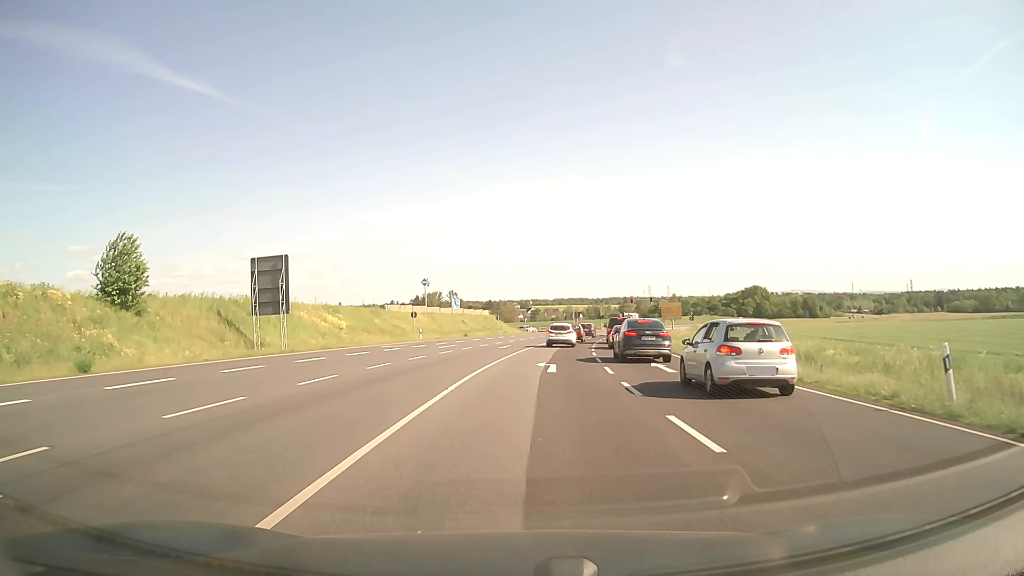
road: primary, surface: asphalt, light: Day
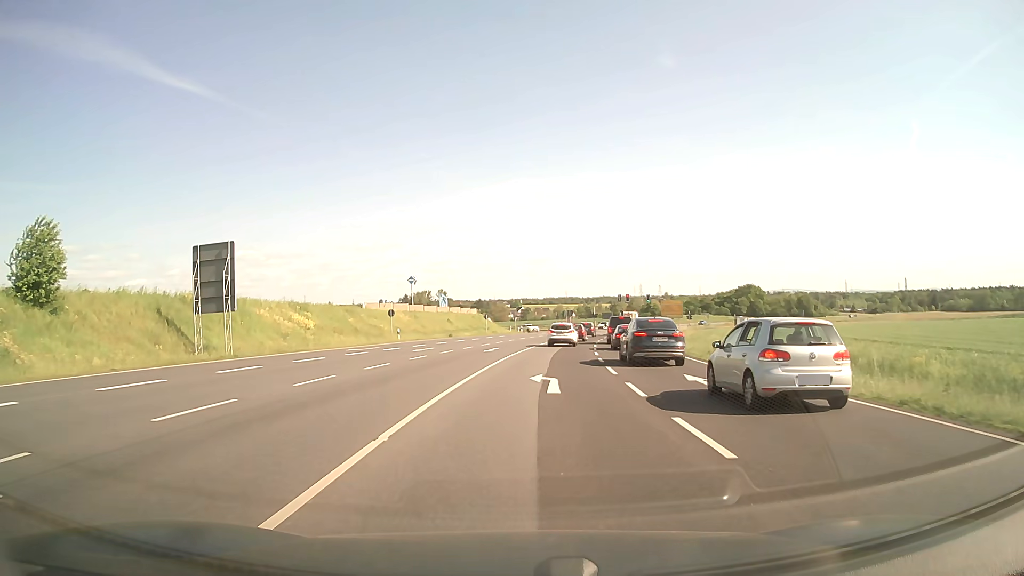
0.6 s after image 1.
(0.0, +6.2) m; +1°
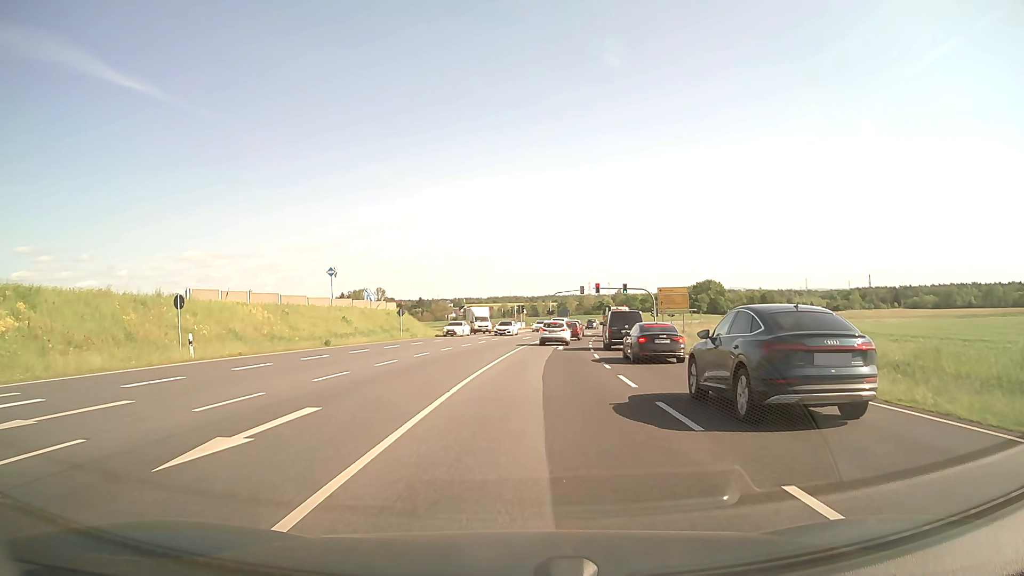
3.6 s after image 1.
(+0.9, +28.2) m; +5°
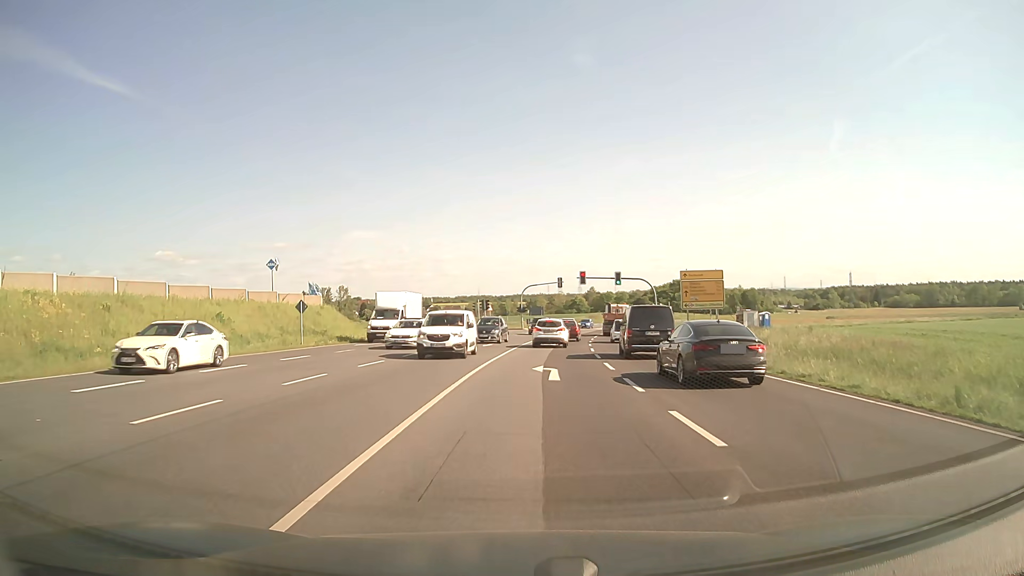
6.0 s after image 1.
(+0.5, +19.2) m; +3°
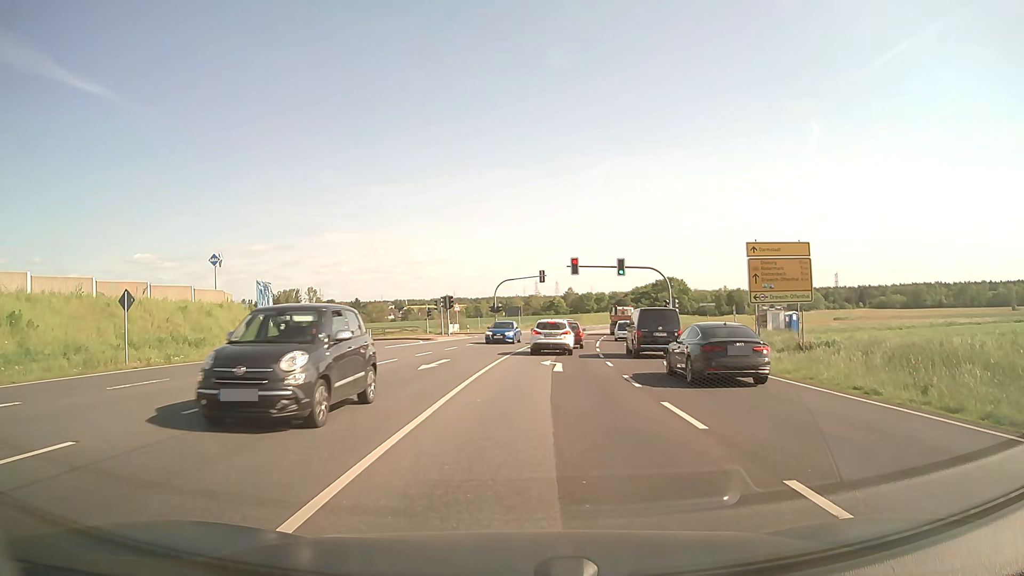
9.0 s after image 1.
(+0.2, +16.1) m; +2°
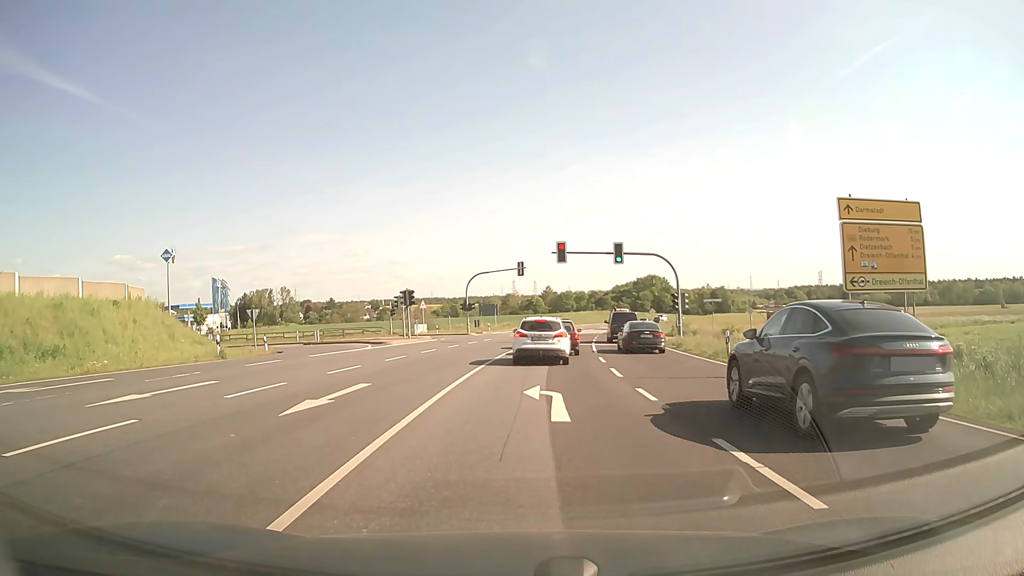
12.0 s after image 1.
(+0.2, +9.7) m; +1°
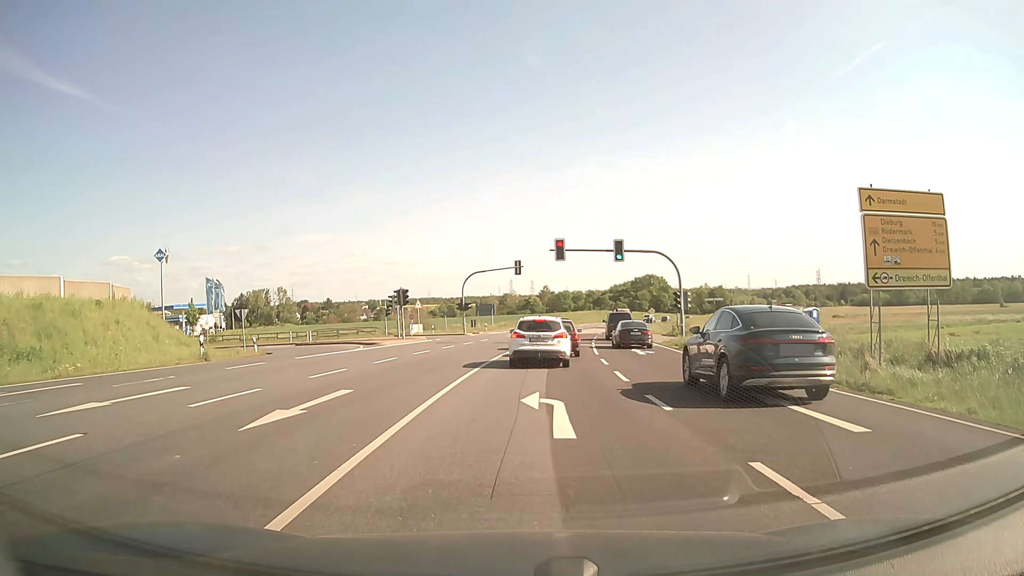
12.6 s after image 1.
(0.0, +1.3) m; 0°
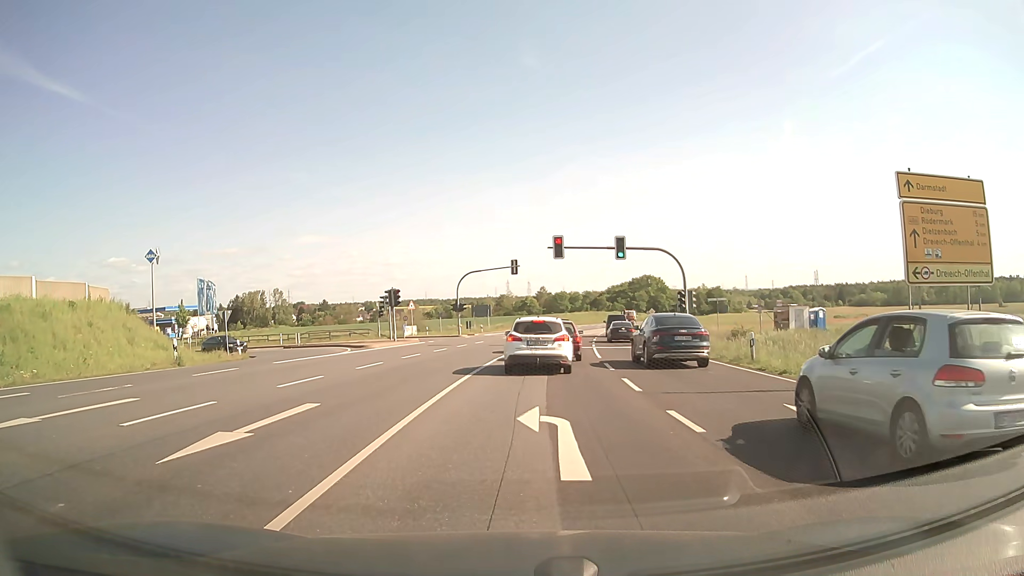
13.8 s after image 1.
(0.0, +2.0) m; +1°
(0, +10) (0, +20) (+1, +30) (+2, +40) (0, +50) (-6, +58) (-15, +61) (-25, +63) (-35, +64) (-44, +65) m
